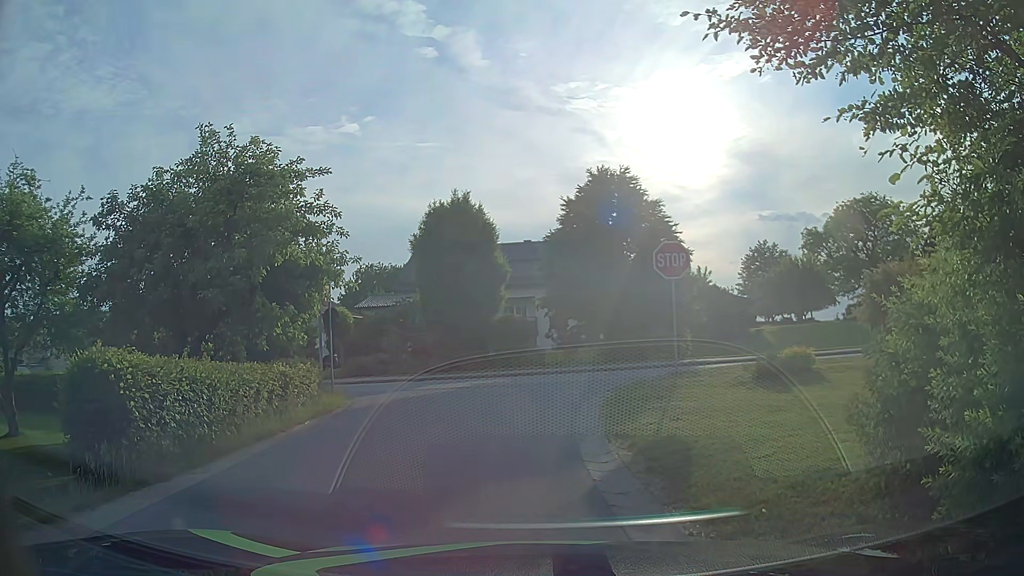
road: residential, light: Day
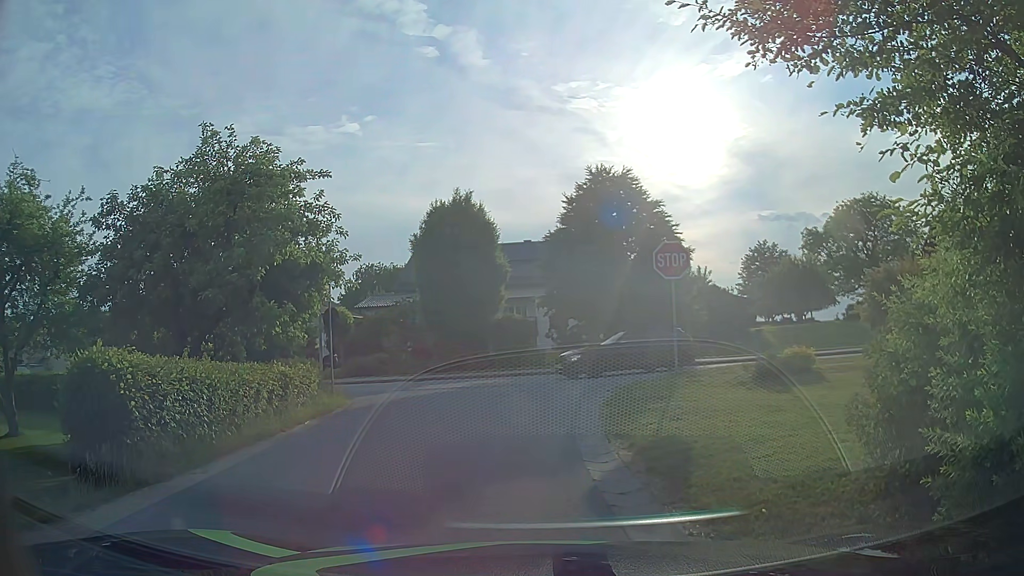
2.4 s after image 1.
(0.0, 0.0) m; 0°
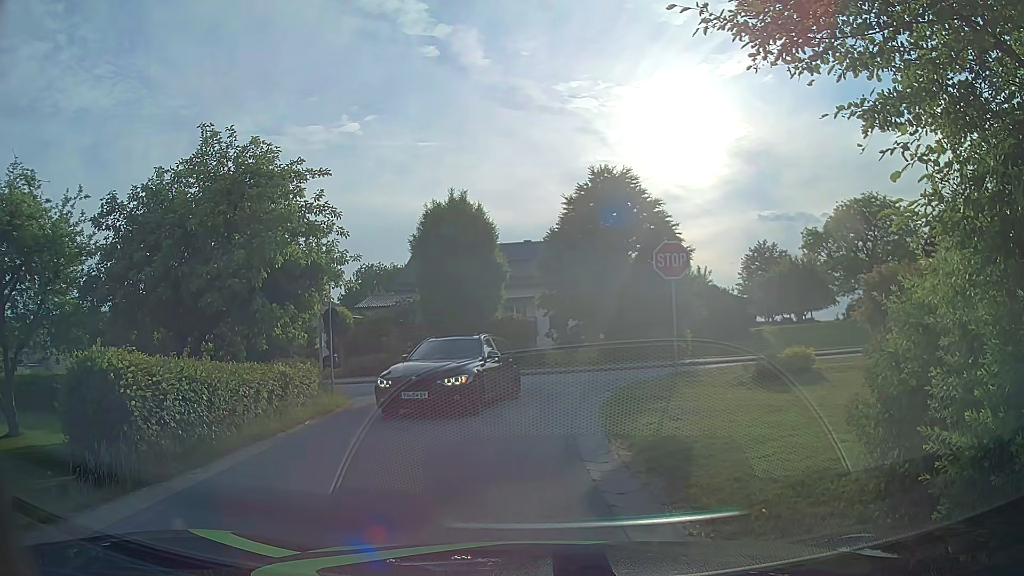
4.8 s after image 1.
(0.0, 0.0) m; 0°
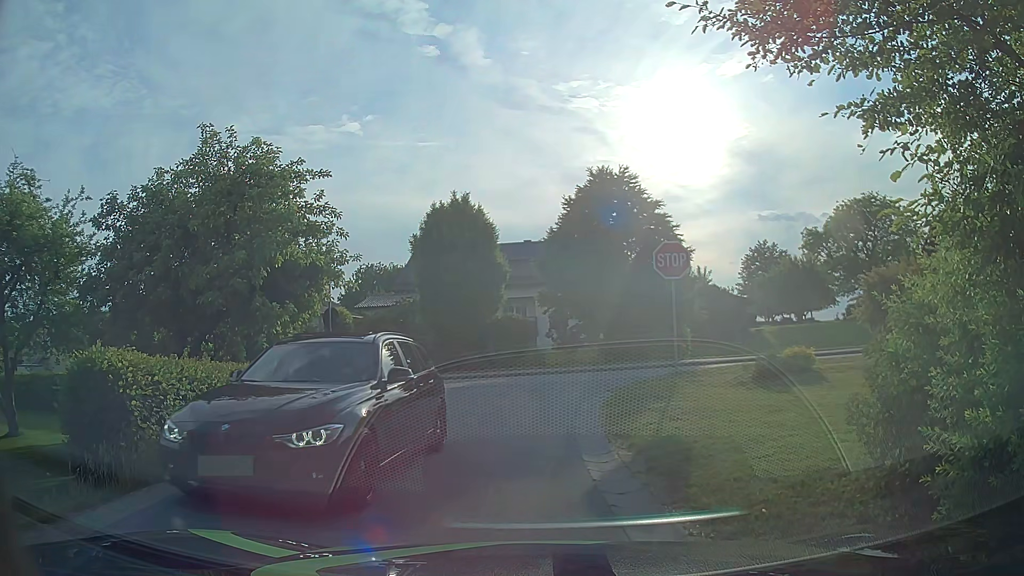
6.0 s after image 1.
(0.0, 0.0) m; 0°
